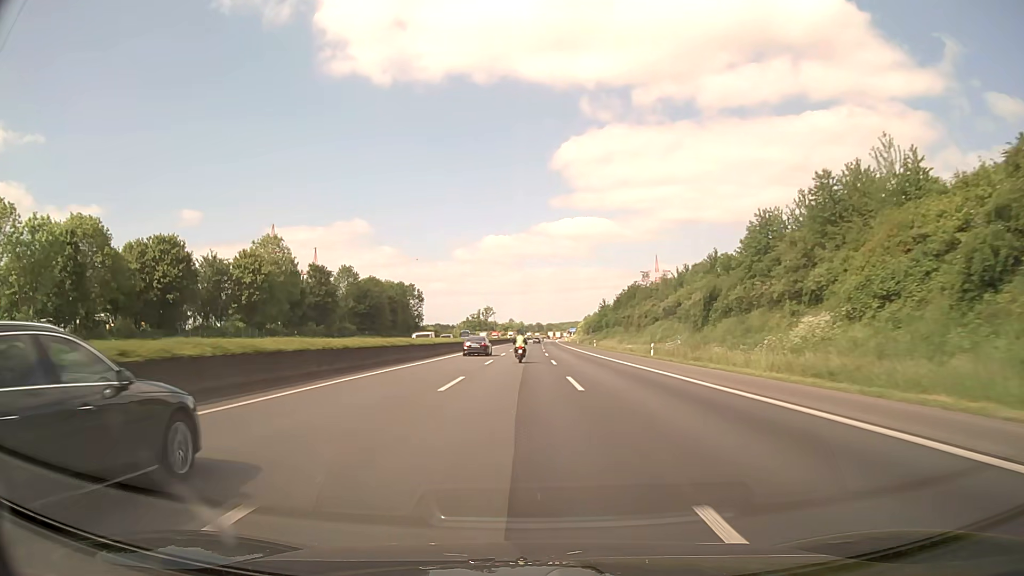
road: motorway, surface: asphalt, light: Day
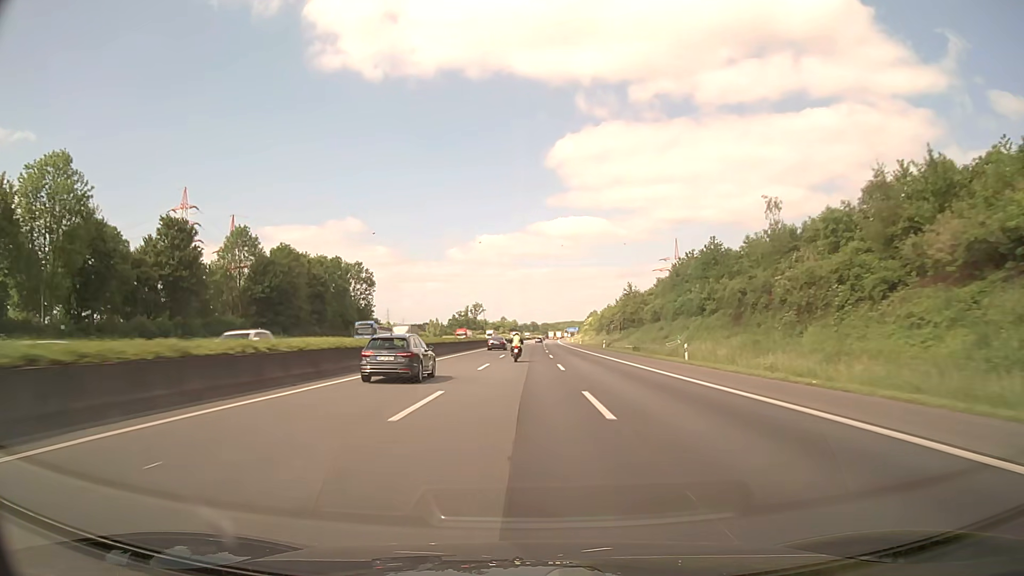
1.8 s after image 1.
(+0.1, +59.9) m; 0°
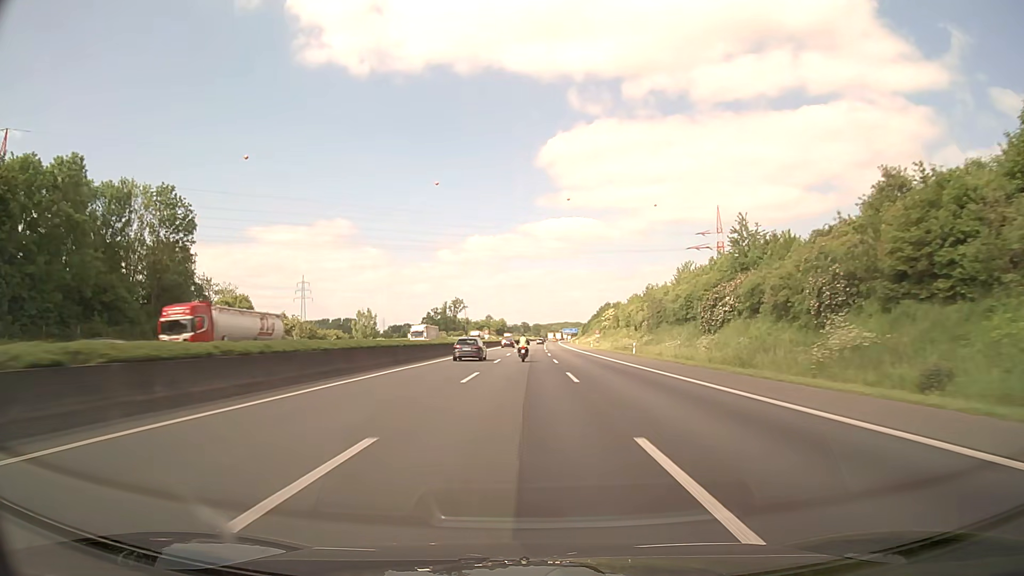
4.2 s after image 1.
(+0.7, +79.7) m; +1°
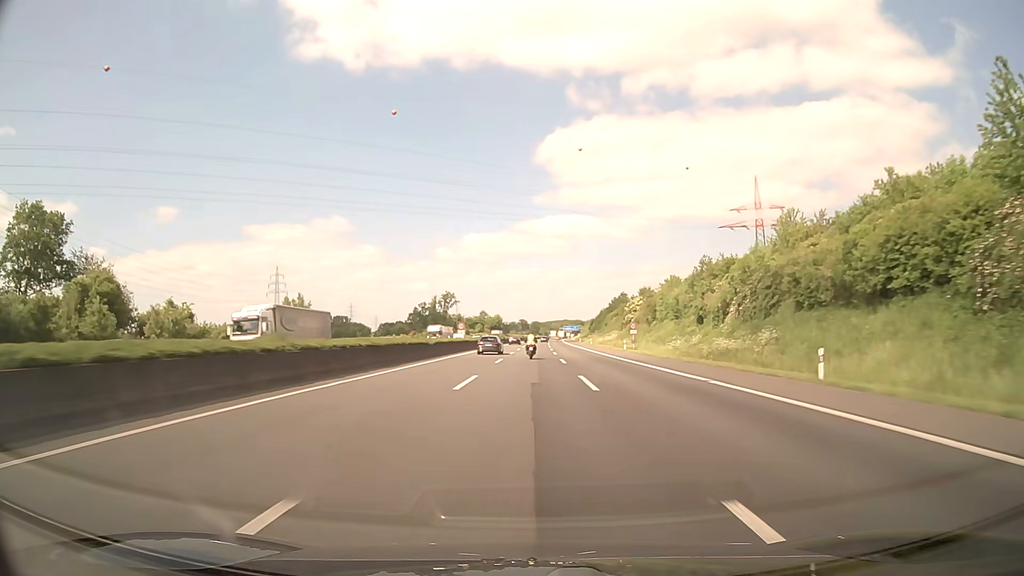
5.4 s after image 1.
(0.0, +39.5) m; 0°
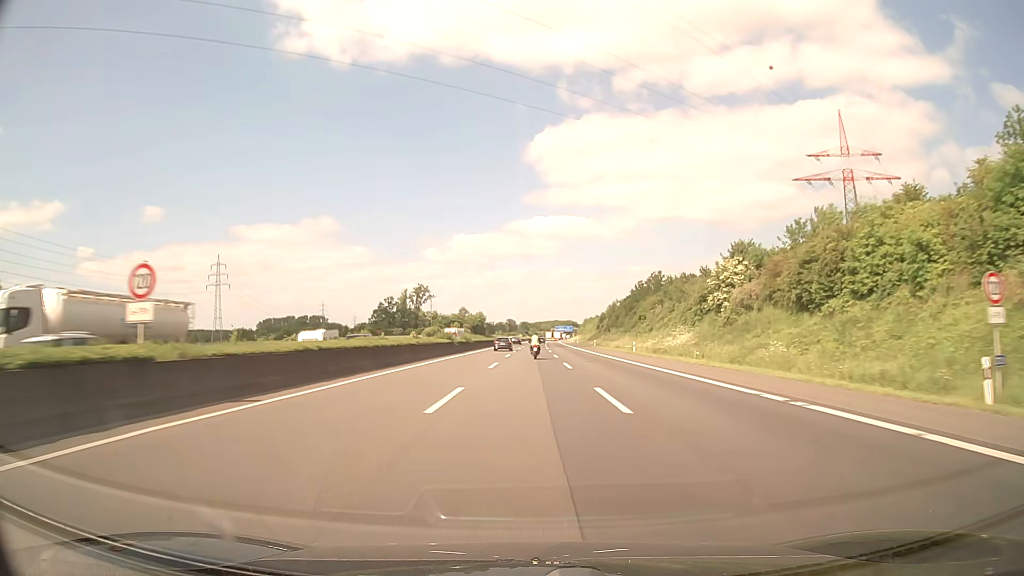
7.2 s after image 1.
(+0.5, +59.0) m; +1°
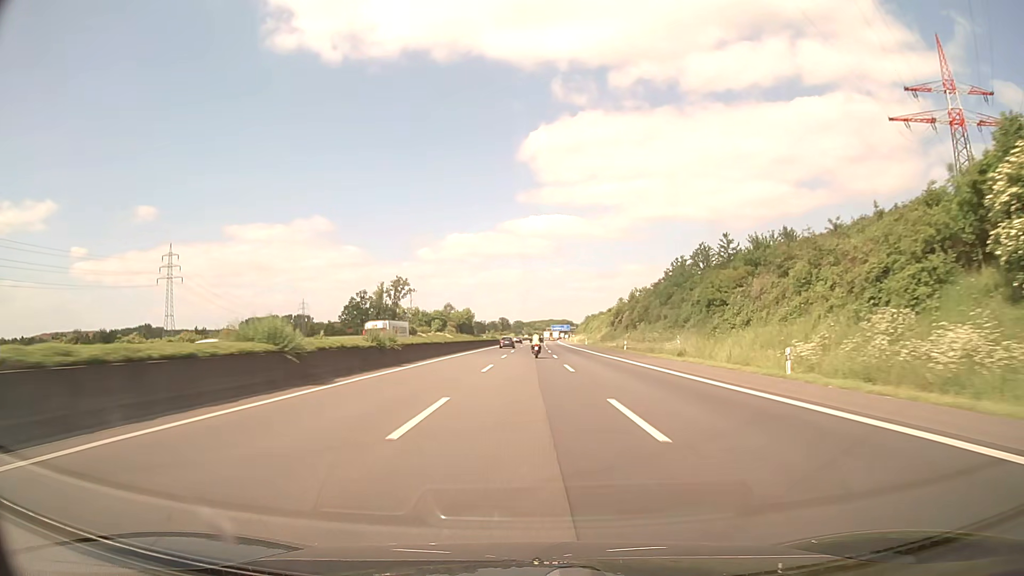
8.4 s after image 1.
(+0.1, +38.9) m; 0°
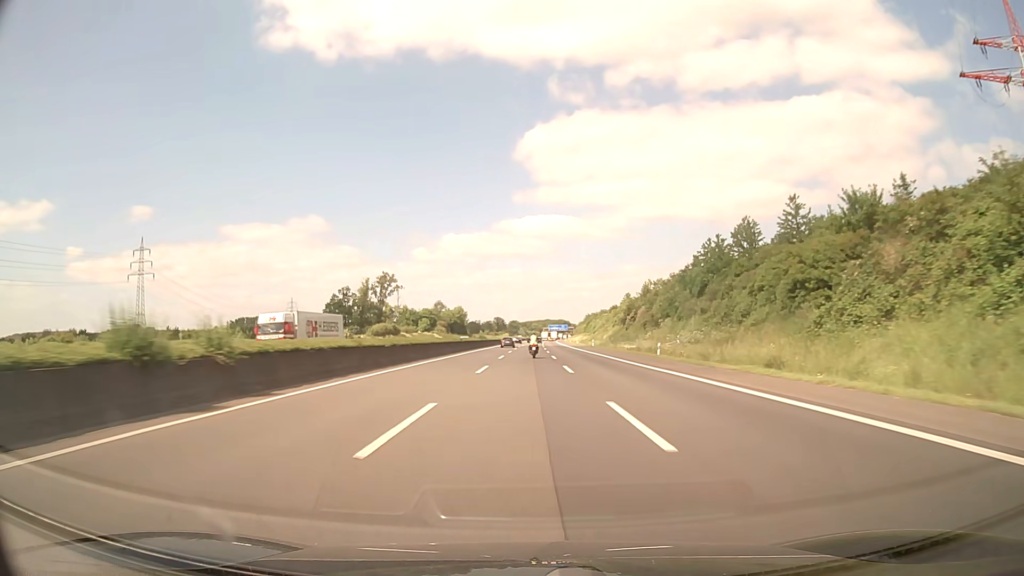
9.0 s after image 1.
(+0.1, +19.3) m; 0°
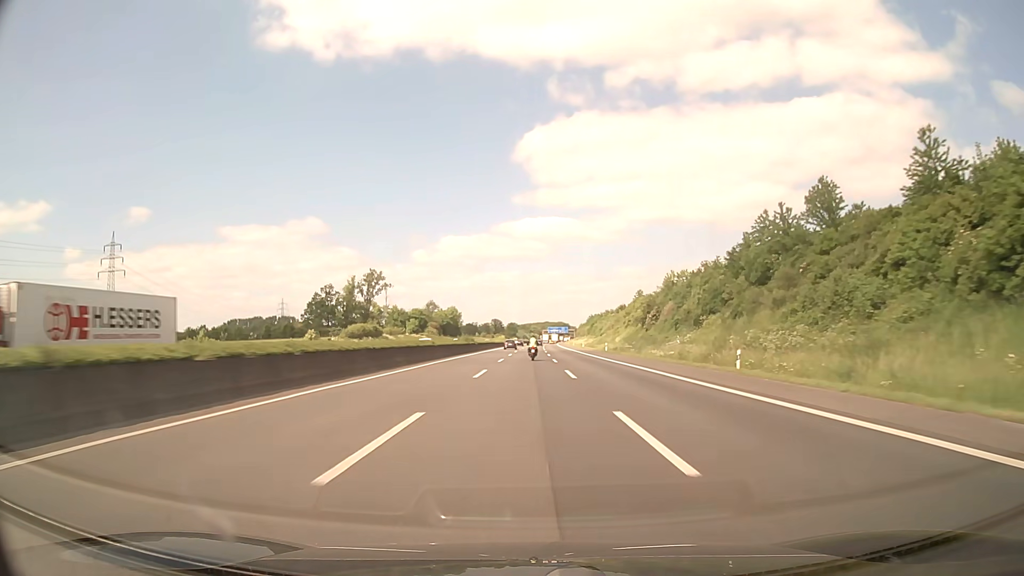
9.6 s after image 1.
(0.0, +19.2) m; 0°
(0, +10) (0, +20) (0, +30) (0, +40) (0, +50) (0, +60) (+1, +70) (+1, +80) (+1, +90) (+1, +100) m
